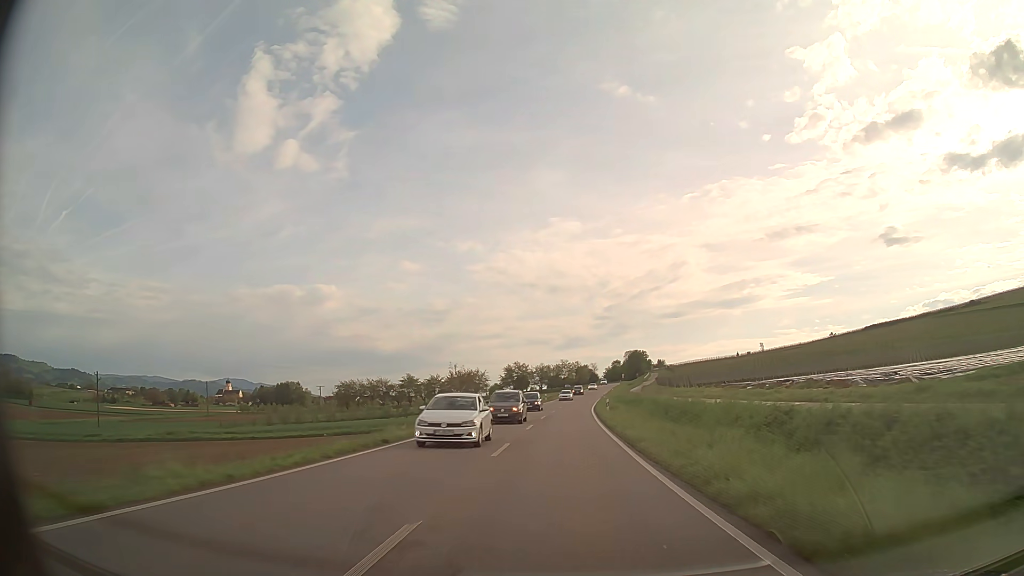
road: primary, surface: asphalt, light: Day
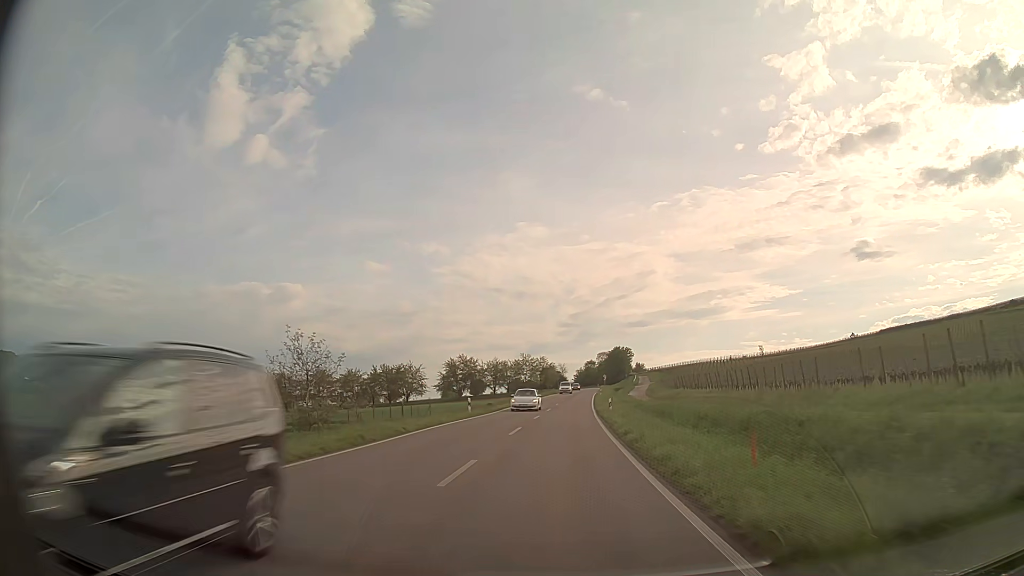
(+1.5, +53.6) m; +3°
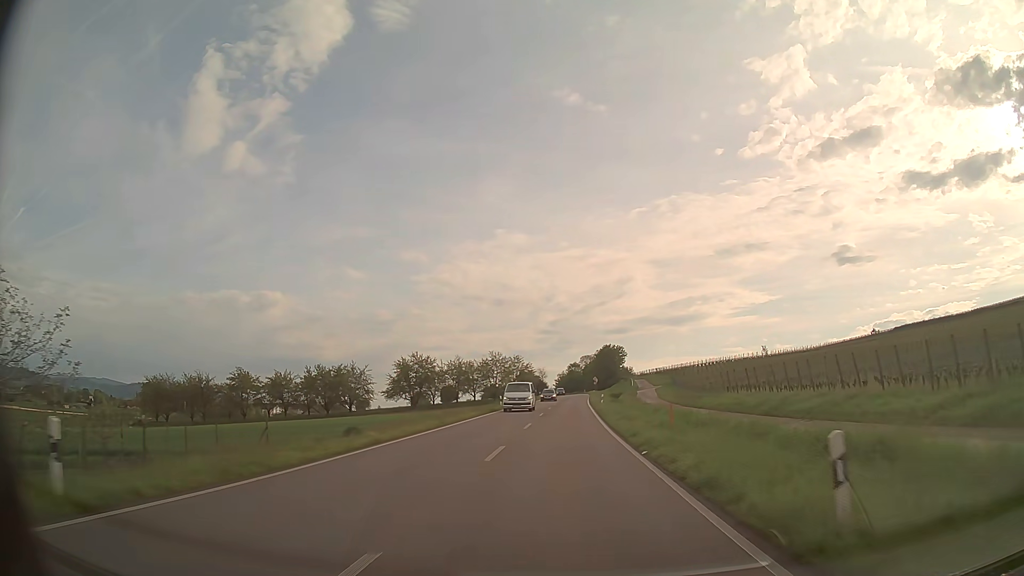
(+0.5, +32.0) m; +2°
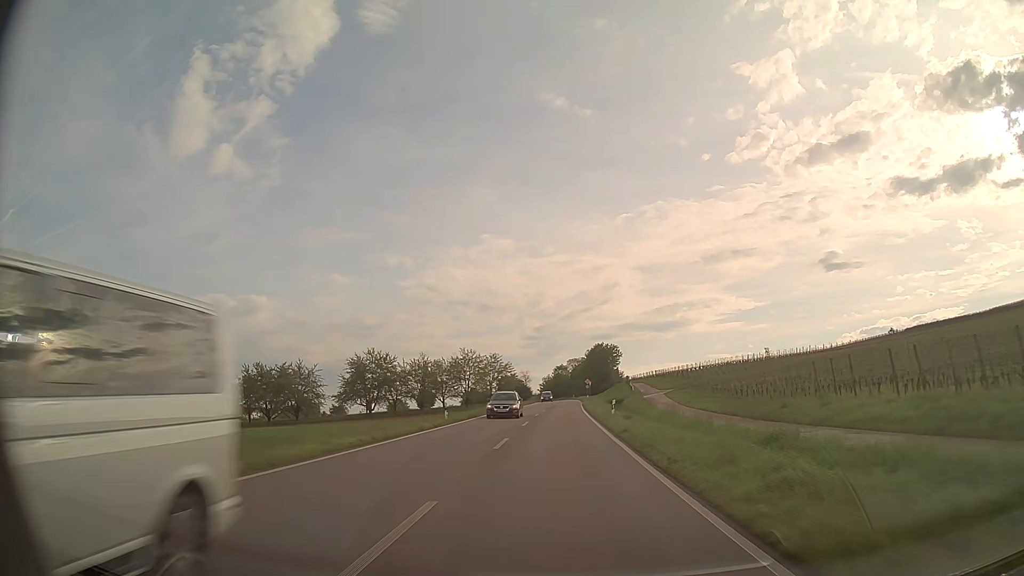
(+0.3, +21.3) m; +1°
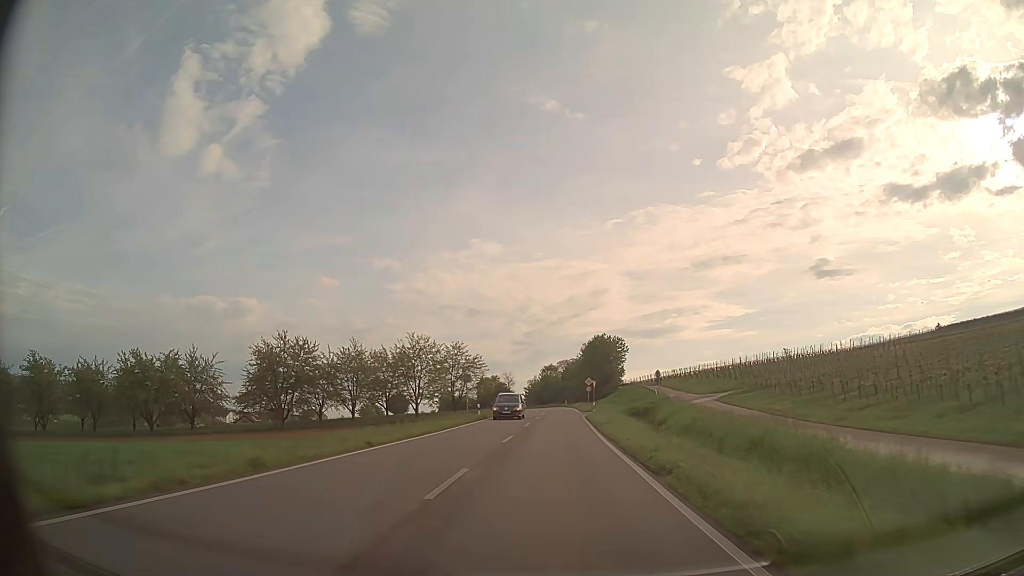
(+0.3, +31.8) m; +1°
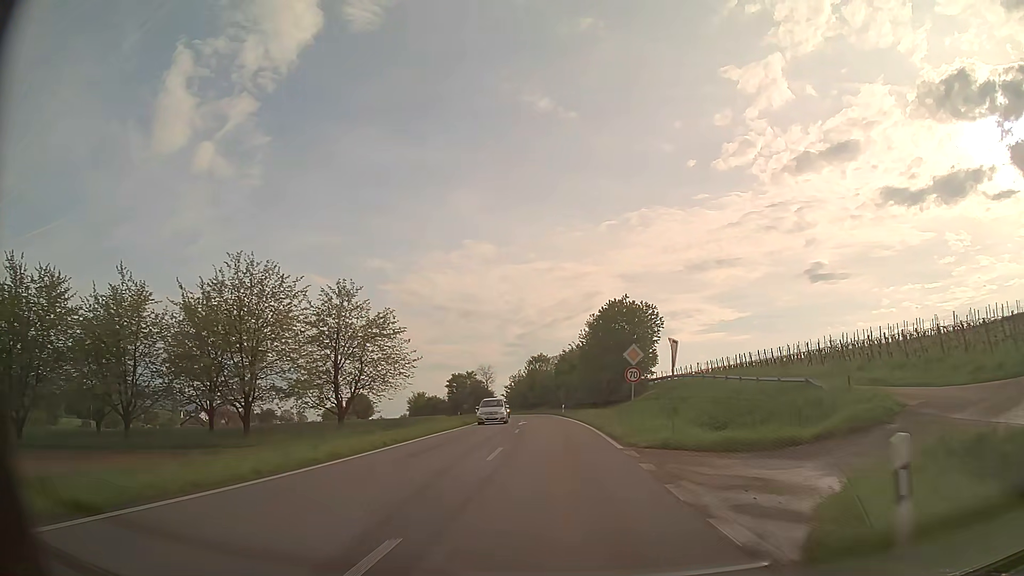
(+0.3, +42.6) m; +1°
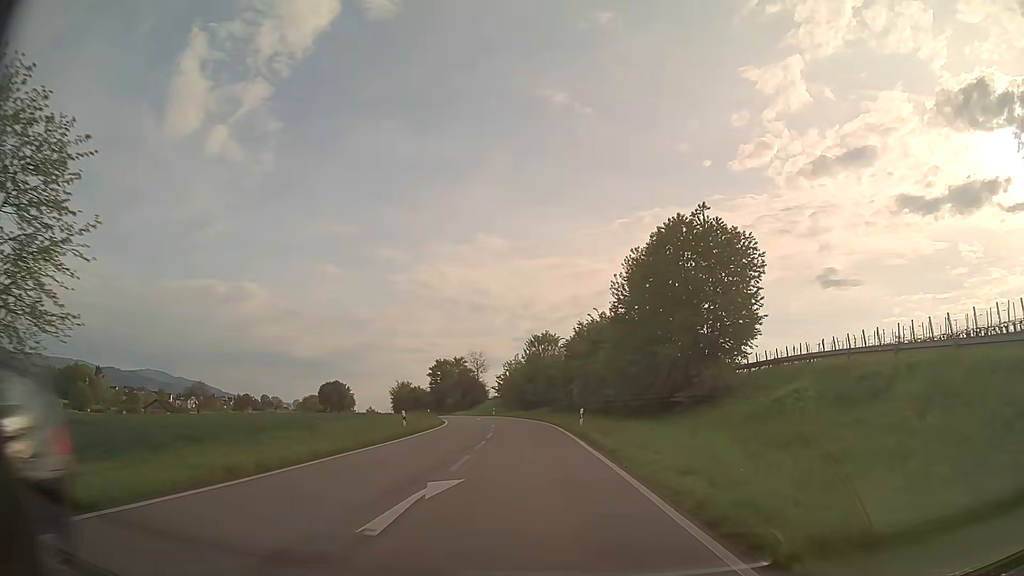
(0.0, +32.1) m; -1°
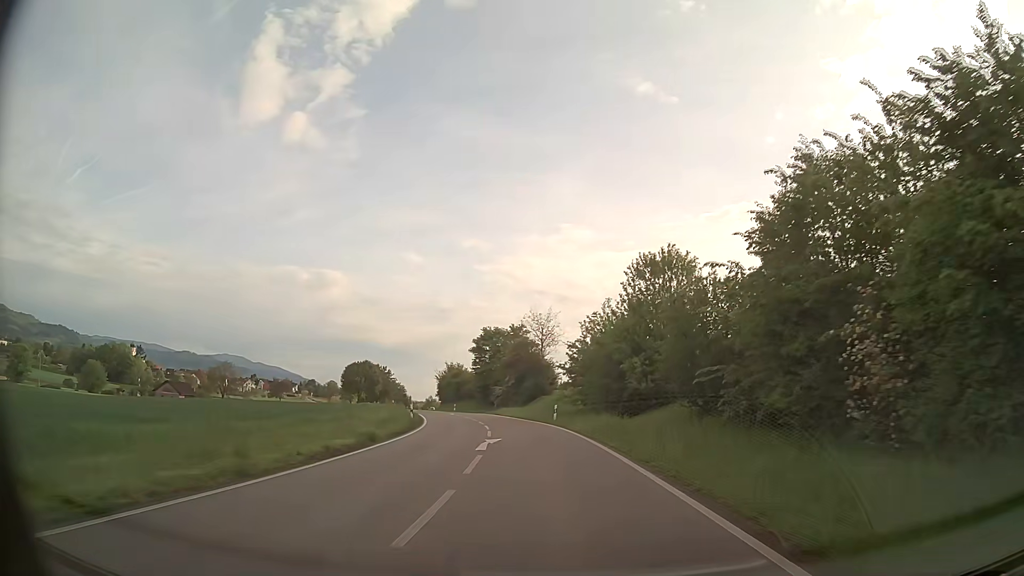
(-2.3, +43.0) m; -7°
(0, +10) (-1, +20) (-1, +30) (-3, +40) (-5, +50) (-7, +59) (-9, +69) (-12, +79) (-15, +88) (-18, +98) m
